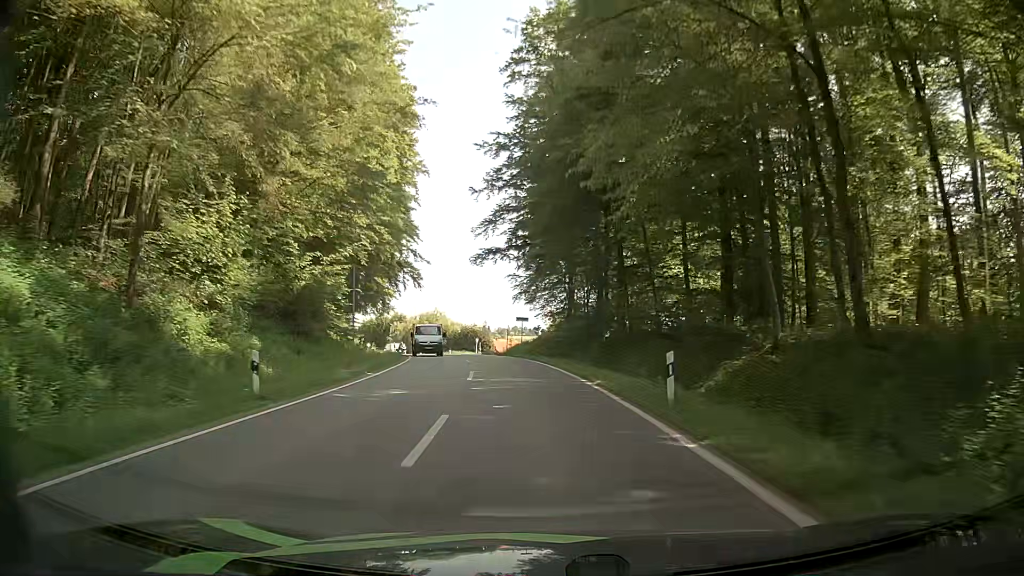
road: tertiary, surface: asphalt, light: Day
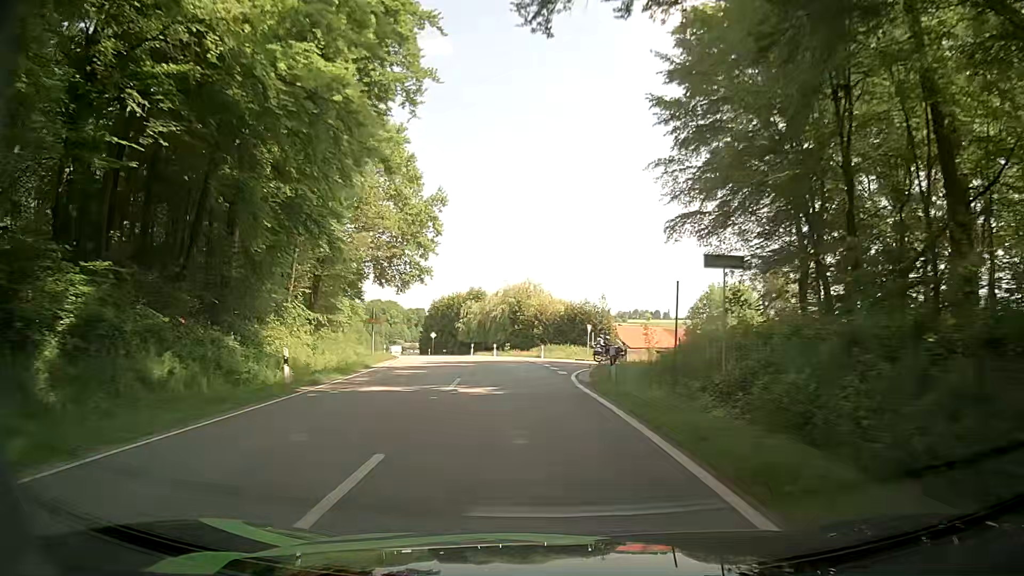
(-4.0, +40.6) m; -10°
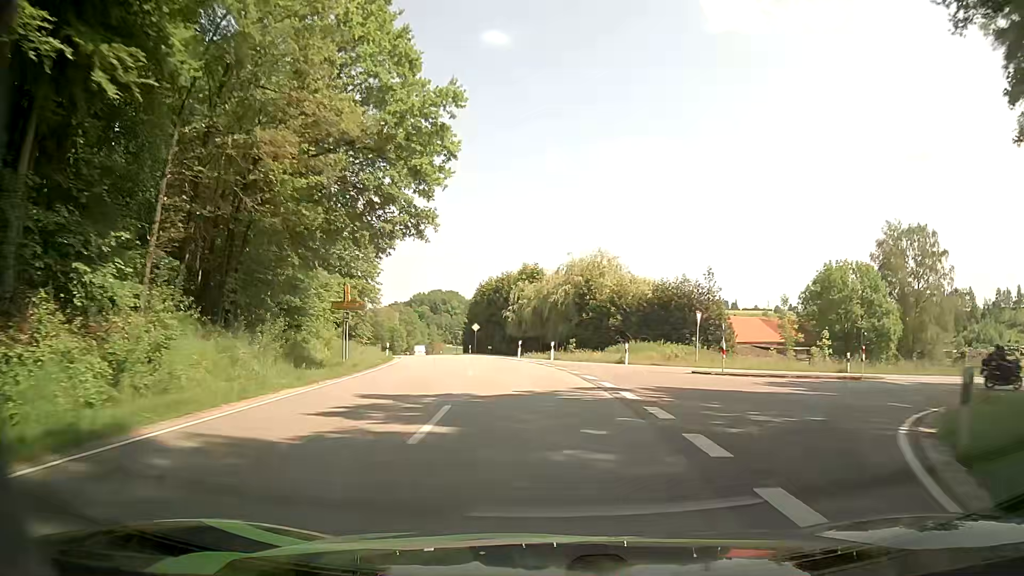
(-1.0, +20.8) m; -6°
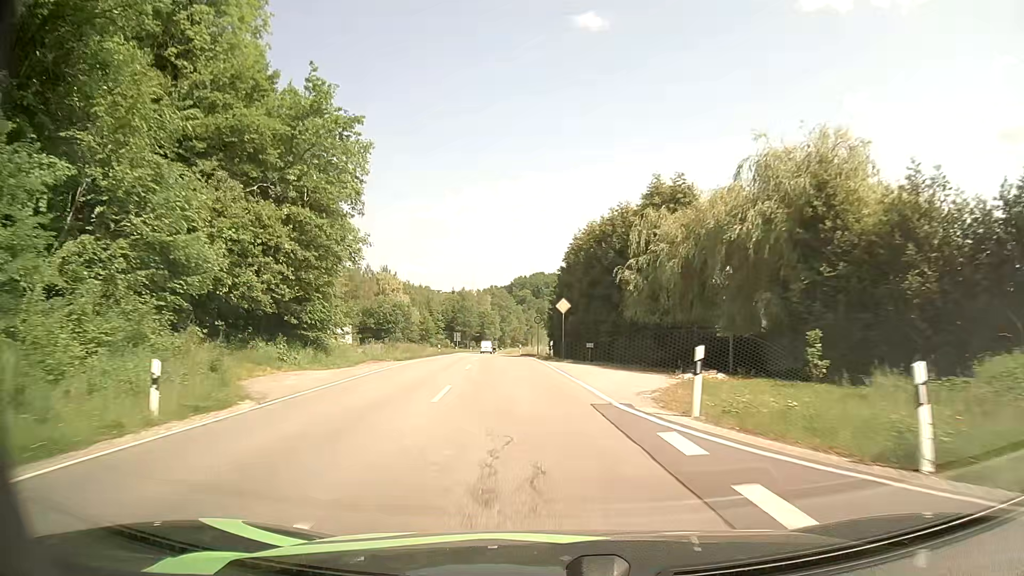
(-2.4, +32.8) m; -9°
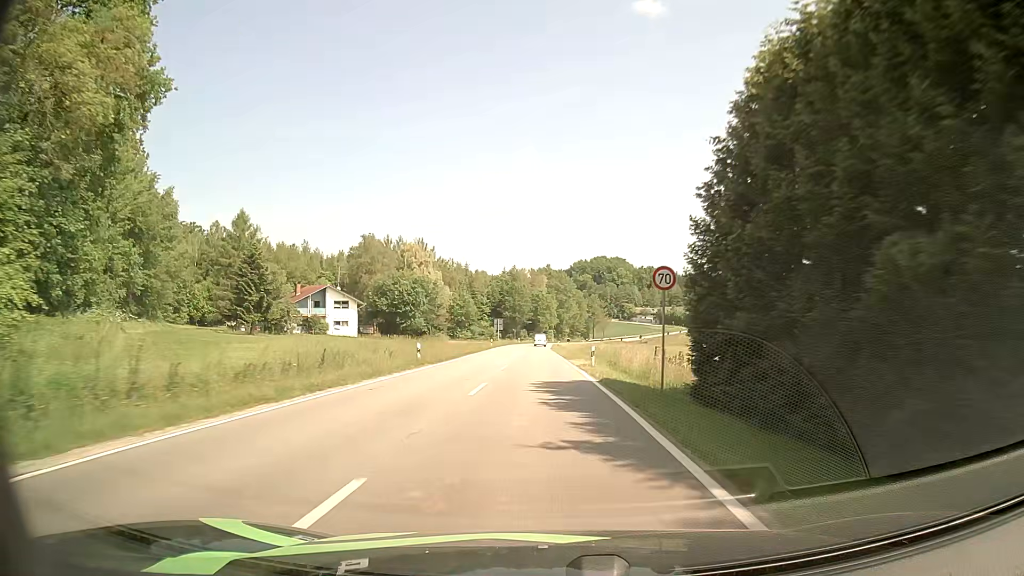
(-2.5, +35.2) m; -6°
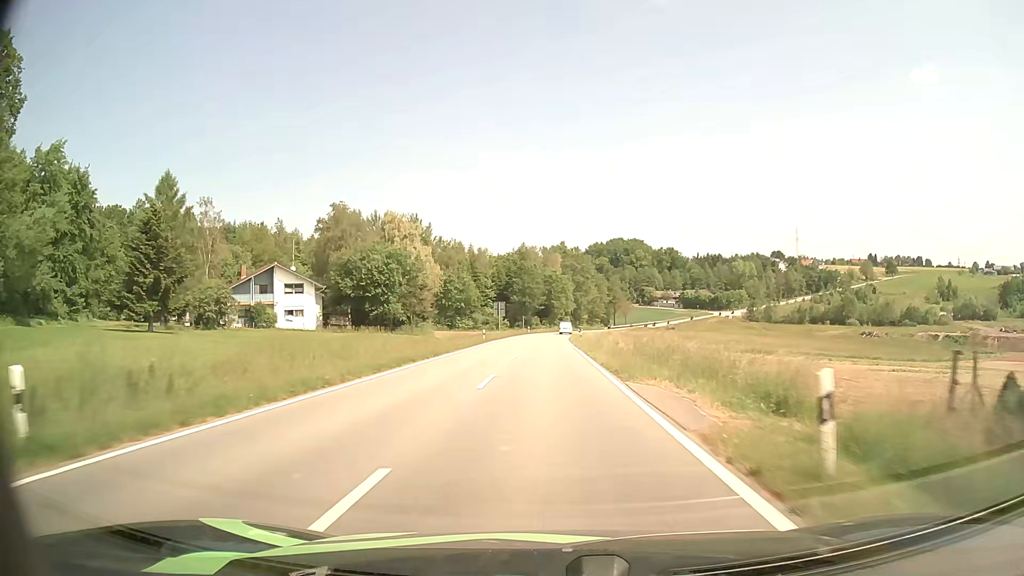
(-0.1, +25.1) m; -1°
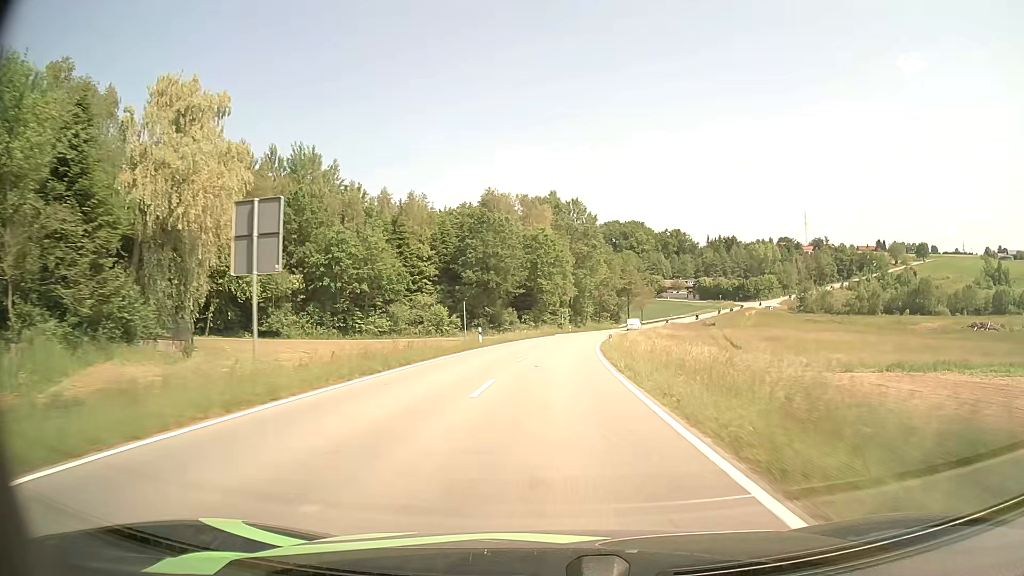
(-0.1, +64.8) m; +1°
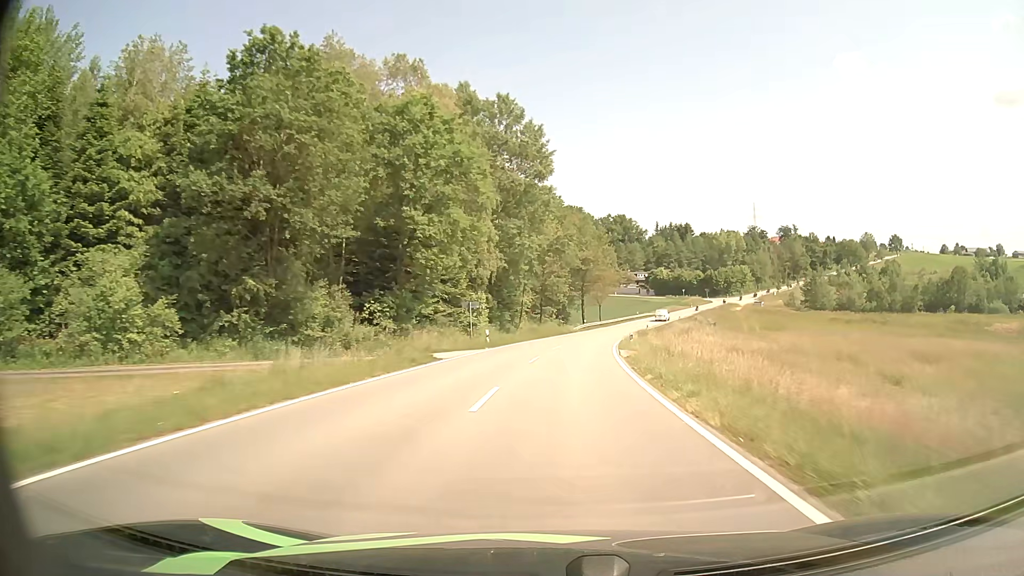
(+1.8, +51.4) m; +6°
(0, +10) (+1, +20) (+1, +30) (+2, +40) (+4, +50) (+5, +60) (+7, +70) (+9, +79) (+11, +89) (+14, +99) m
